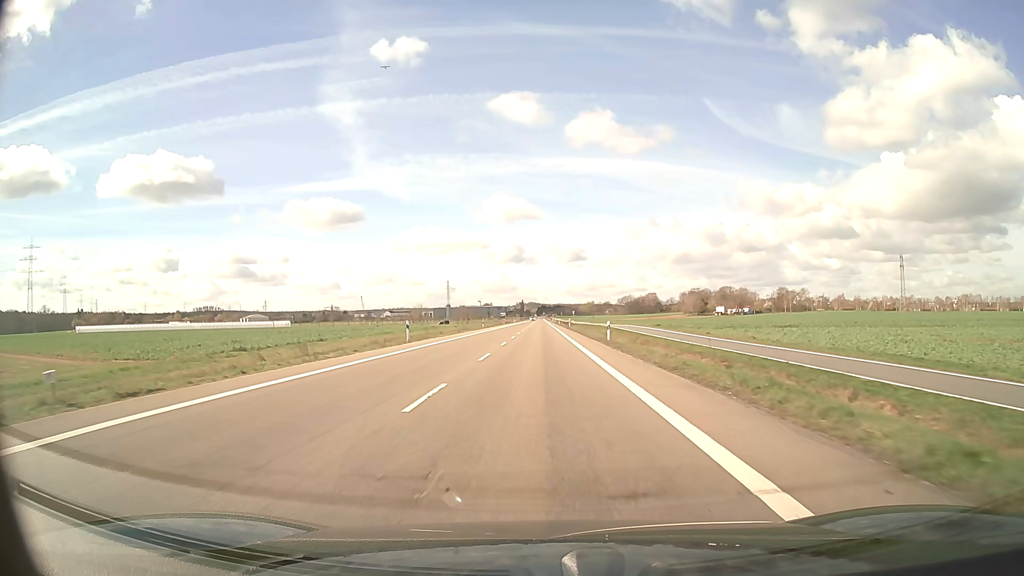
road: secondary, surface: asphalt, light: Day
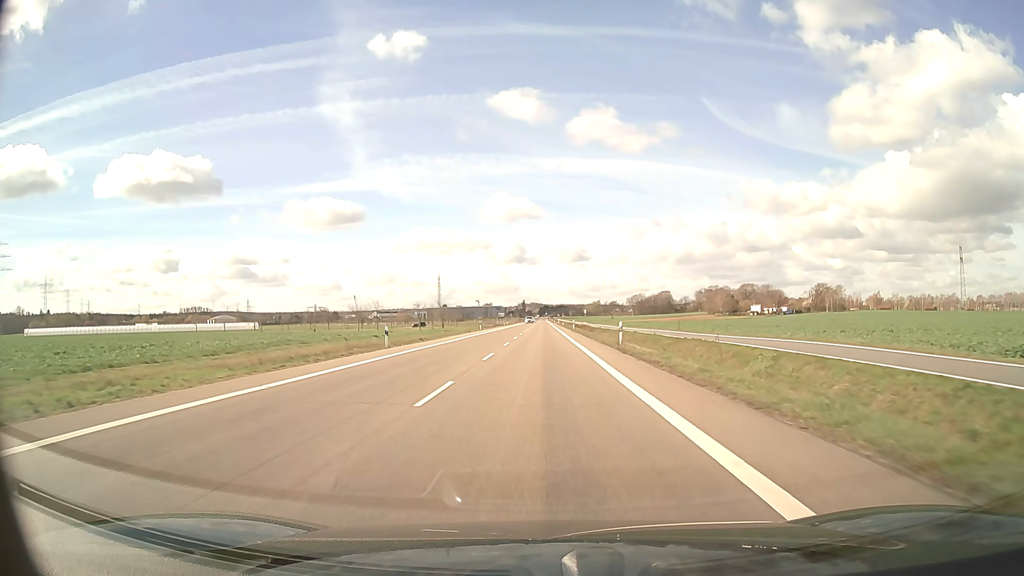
(-0.1, +56.3) m; 0°
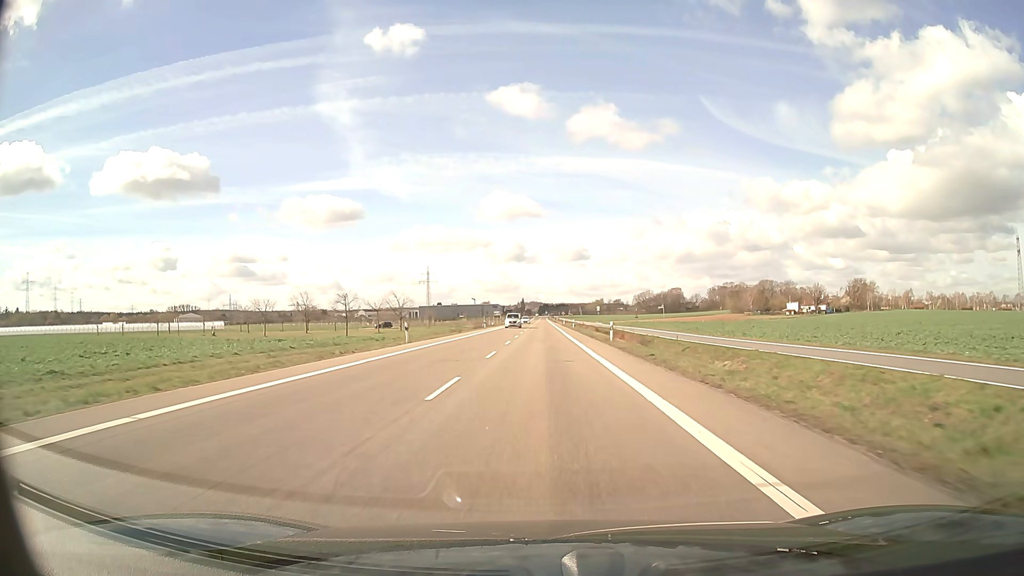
(0.0, +45.1) m; 0°
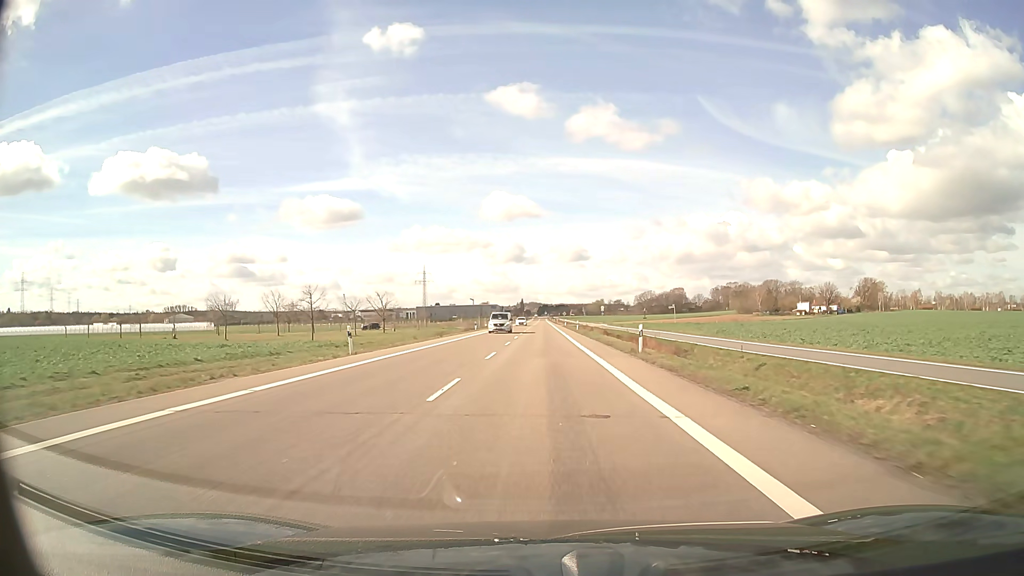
(0.0, +11.3) m; 0°
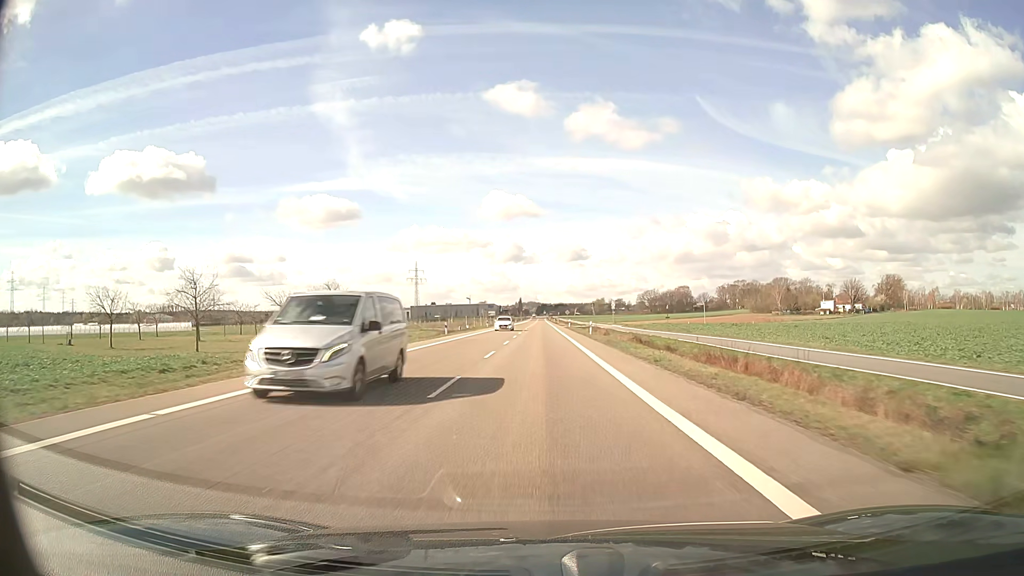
(0.0, +22.5) m; 0°
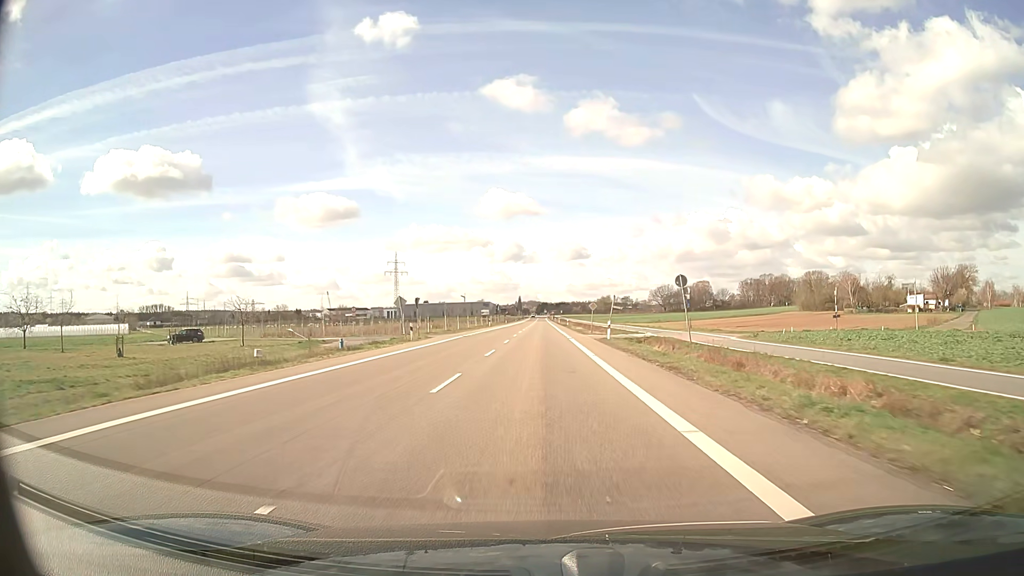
(-0.1, +56.3) m; 0°
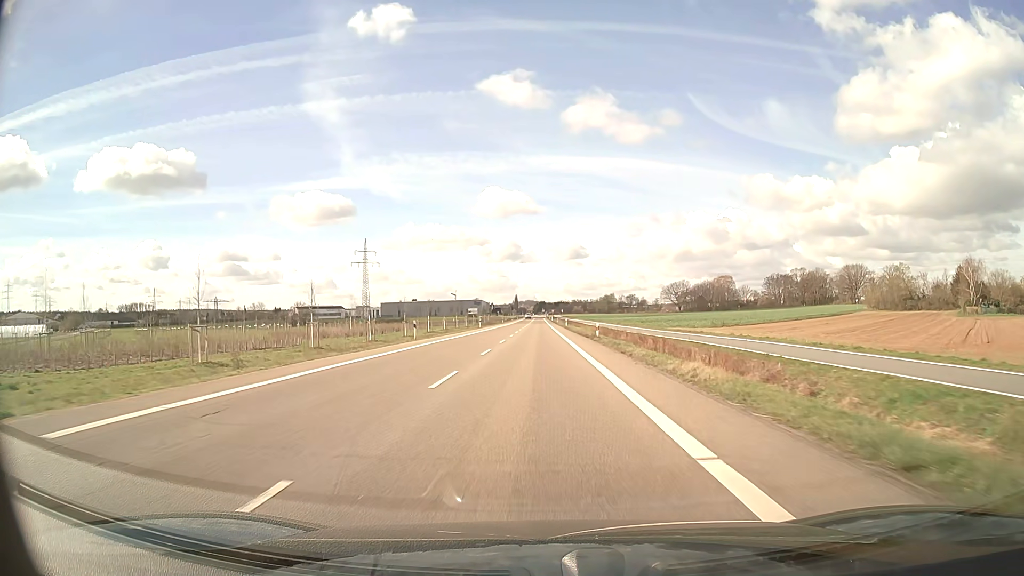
(+0.1, +56.3) m; 0°
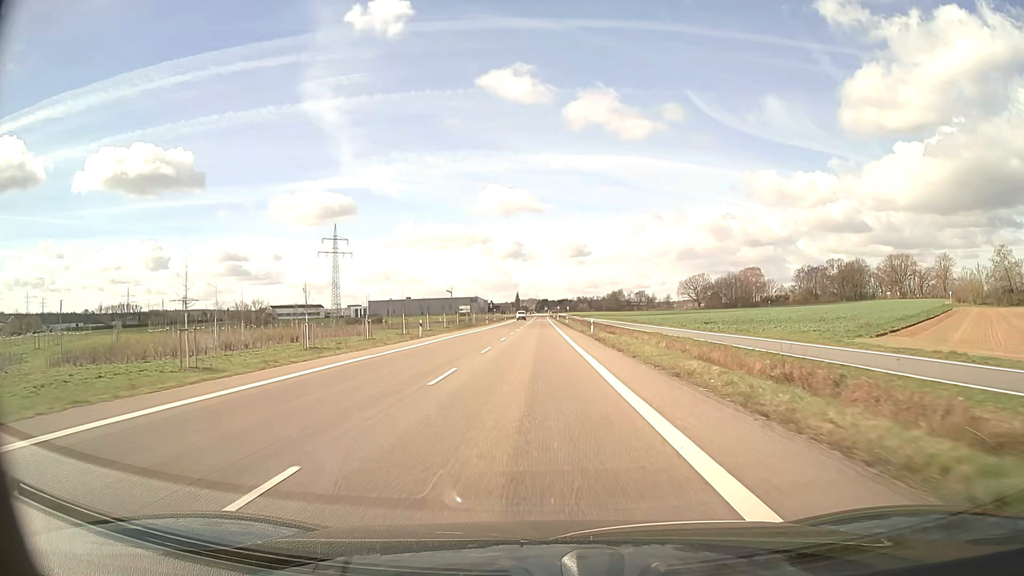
(0.0, +45.1) m; 0°
(0, +10) (0, +20) (0, +30) (0, +40) (0, +50) (0, +60) (0, +70) (0, +80) (0, +90) (0, +100) m
